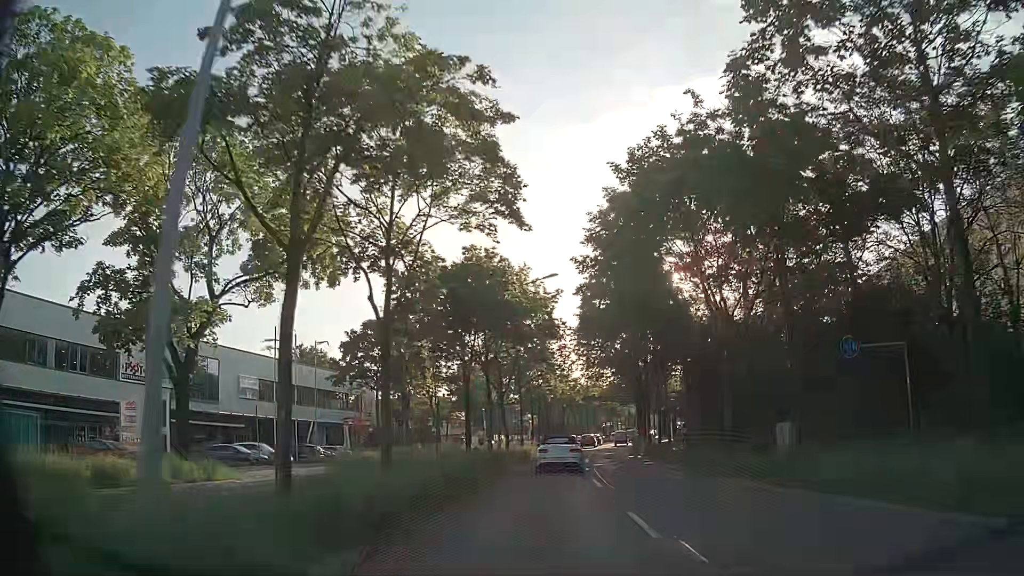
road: primary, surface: asphalt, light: Day
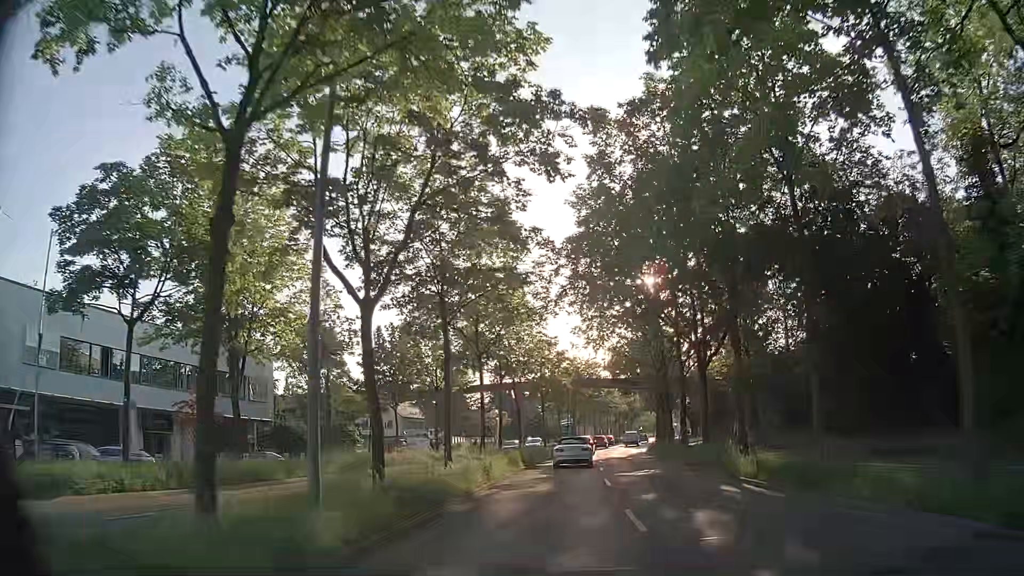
(+0.4, +26.4) m; +2°
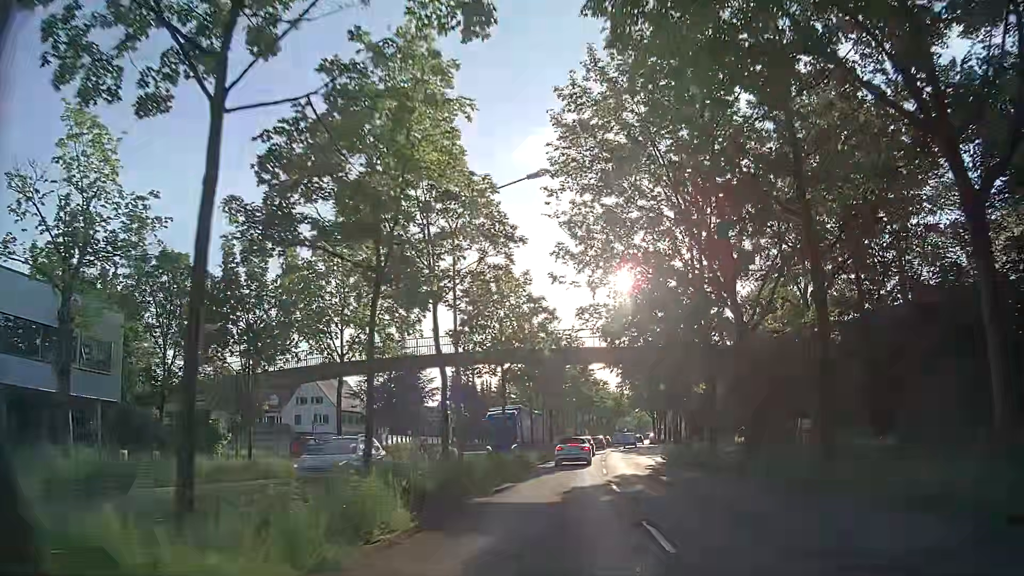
(+0.3, +20.0) m; +2°
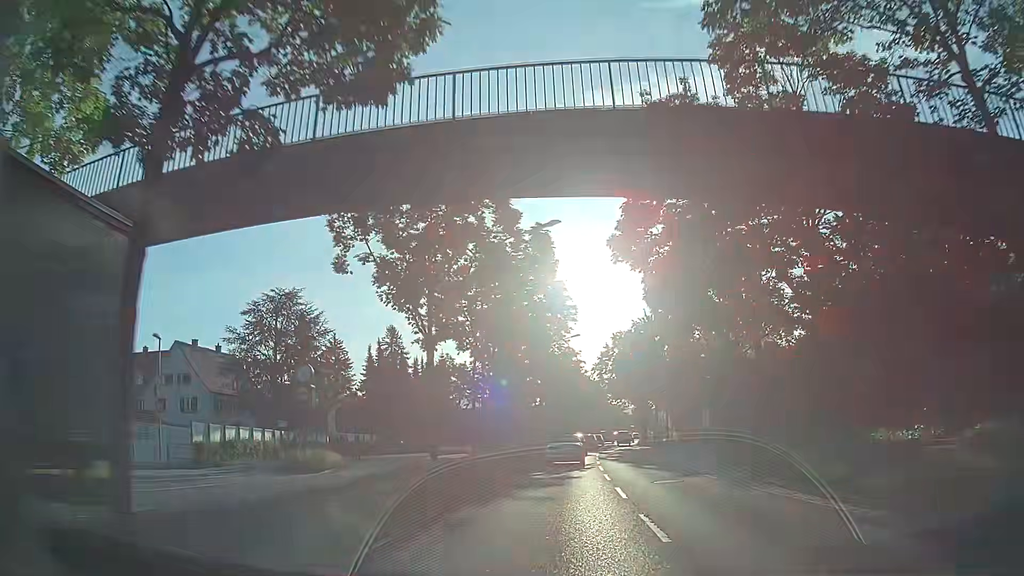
(+0.7, +26.7) m; +3°
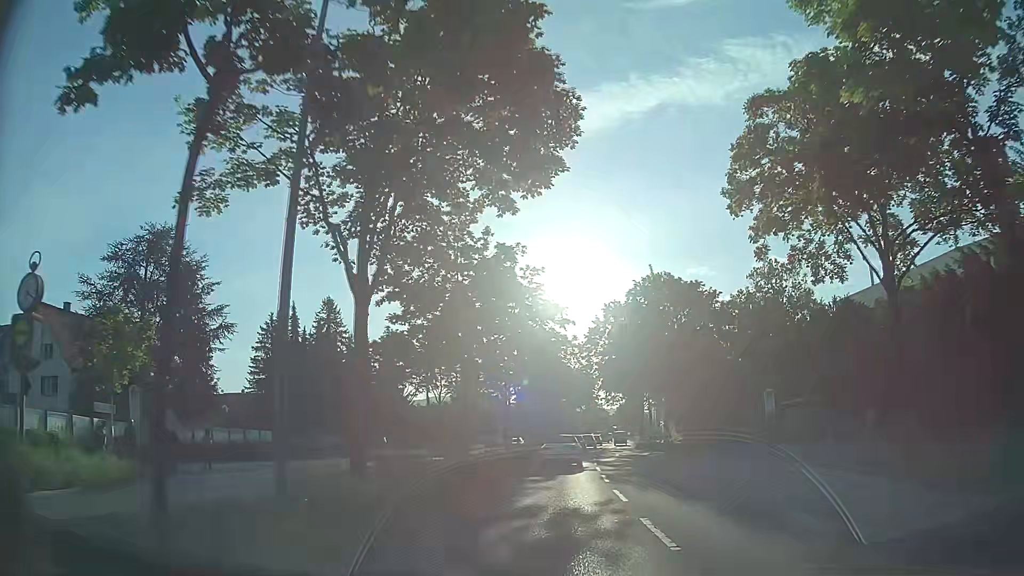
(+0.4, +18.5) m; +4°
